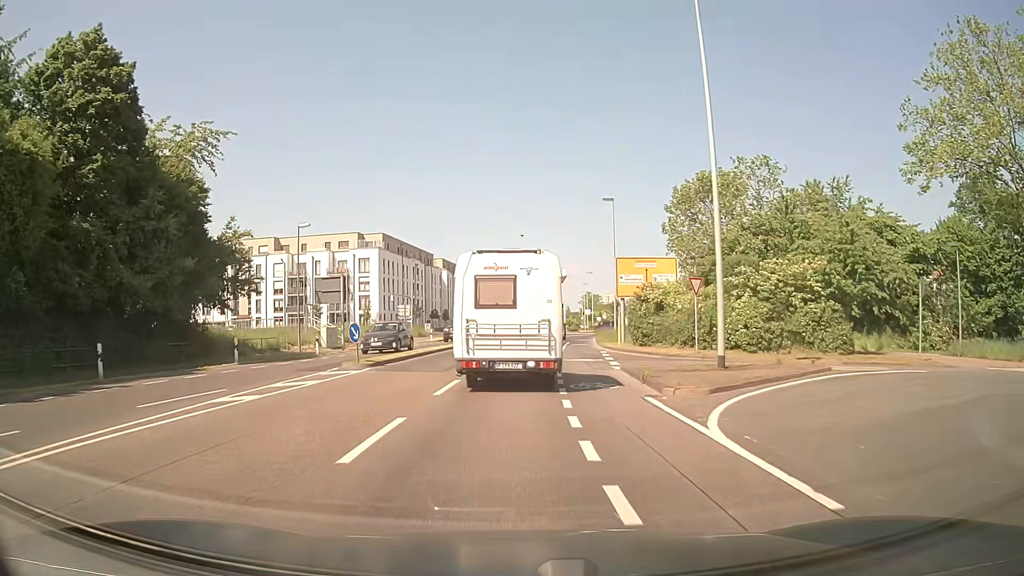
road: secondary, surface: asphalt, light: Day
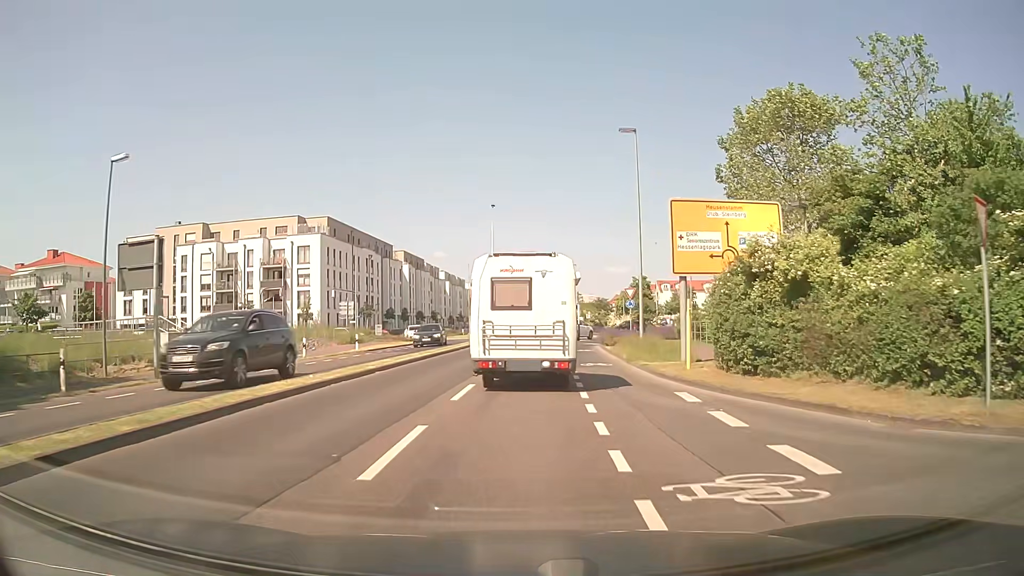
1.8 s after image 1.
(+0.1, +18.5) m; +2°
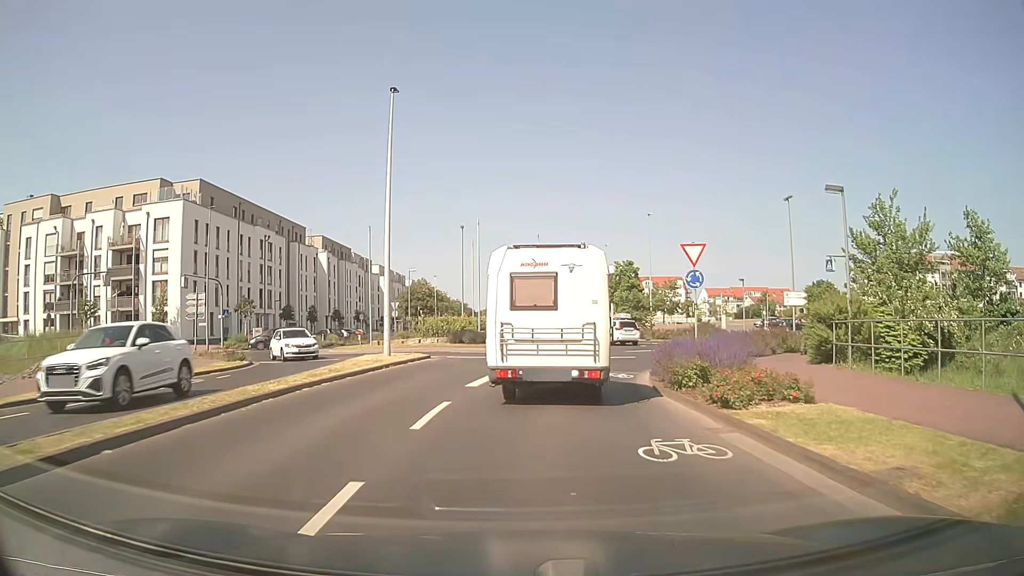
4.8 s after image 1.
(+1.1, +26.7) m; +4°
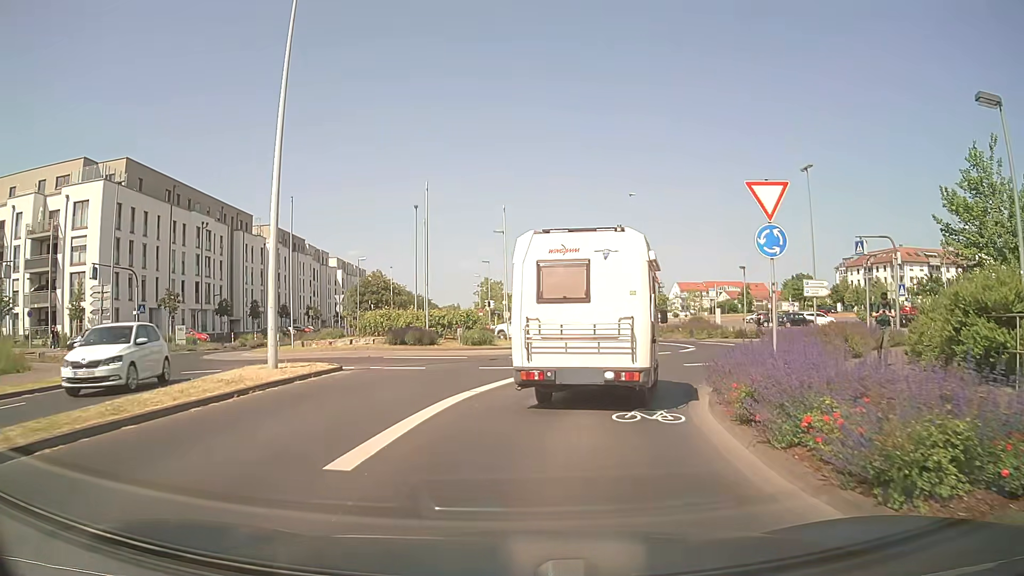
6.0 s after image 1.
(+0.2, +8.5) m; +3°
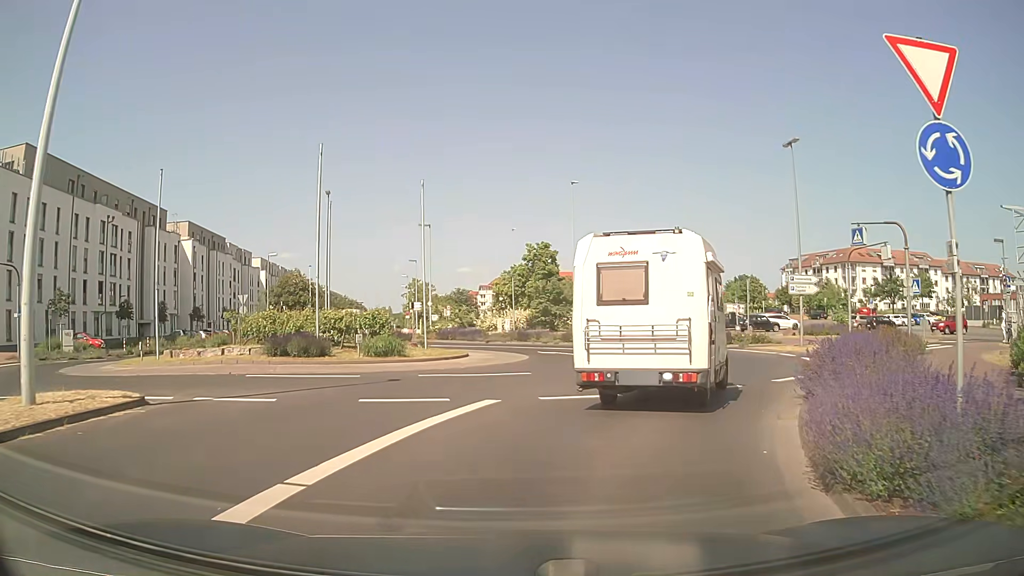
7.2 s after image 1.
(+0.2, +6.9) m; +5°
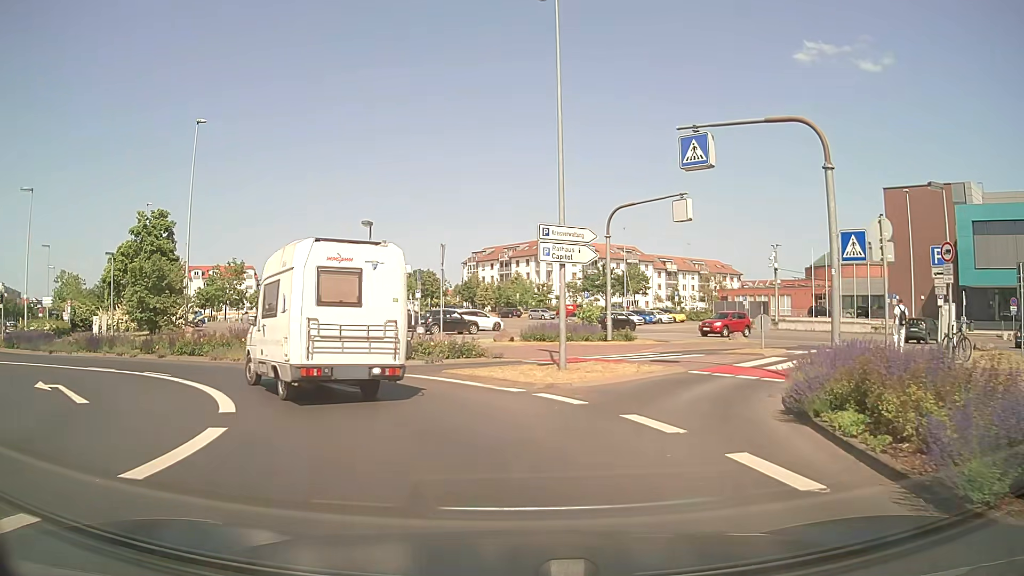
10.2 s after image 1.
(+4.2, +16.6) m; +28°
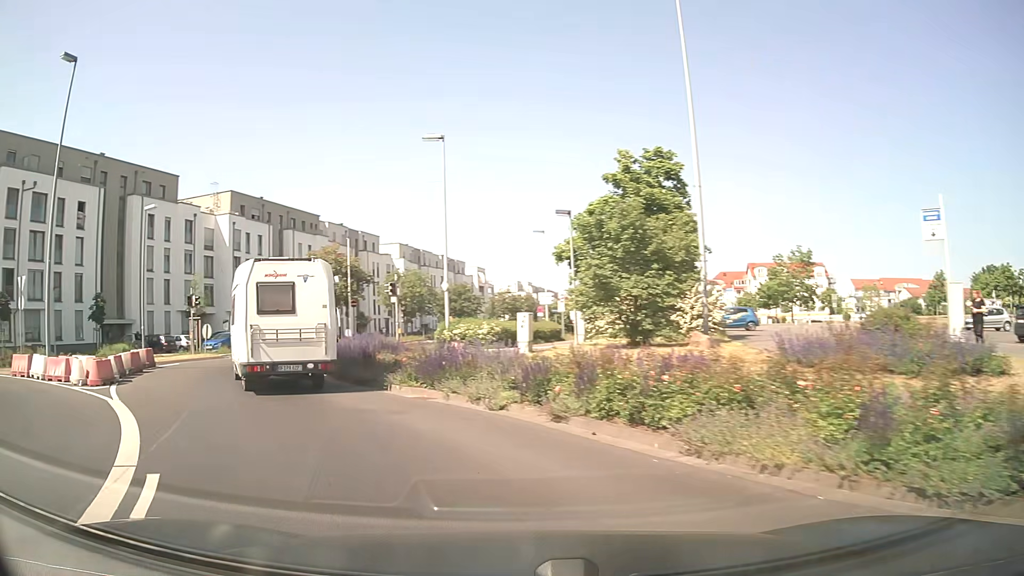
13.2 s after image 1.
(-5.1, +16.7) m; -48°
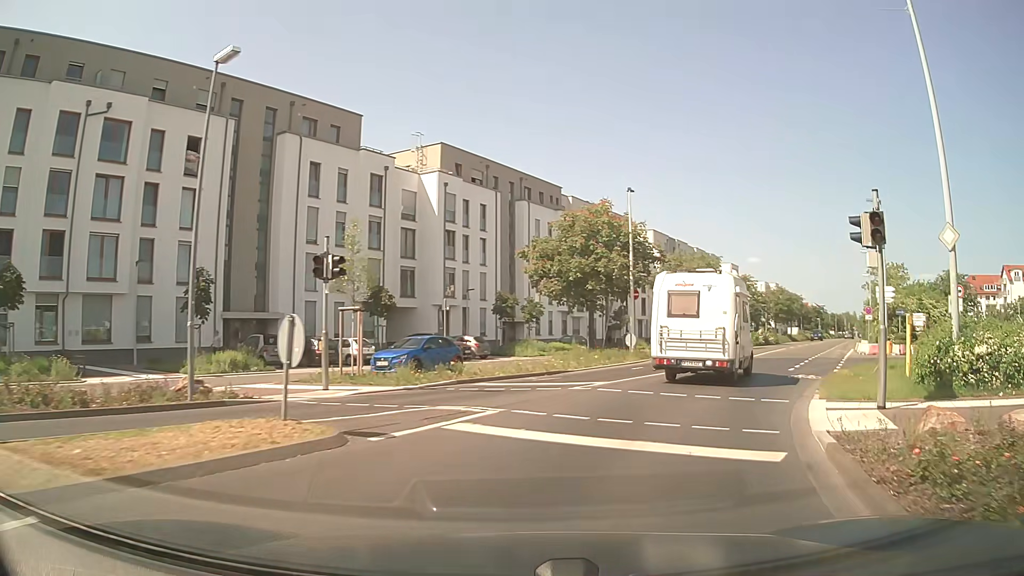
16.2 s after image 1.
(-7.5, +19.2) m; -20°
(+1, +10) (+5, +19) (+10, +28) (+15, +36) (+20, +45) (+25, +54) (+30, +62) (+35, +71) (+40, +80) (+46, +88) m
